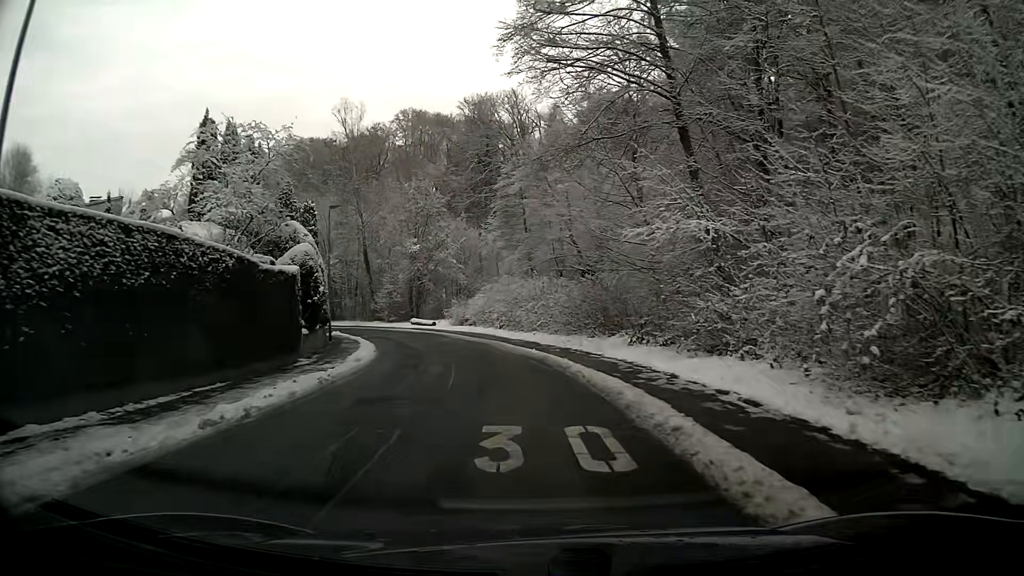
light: Day
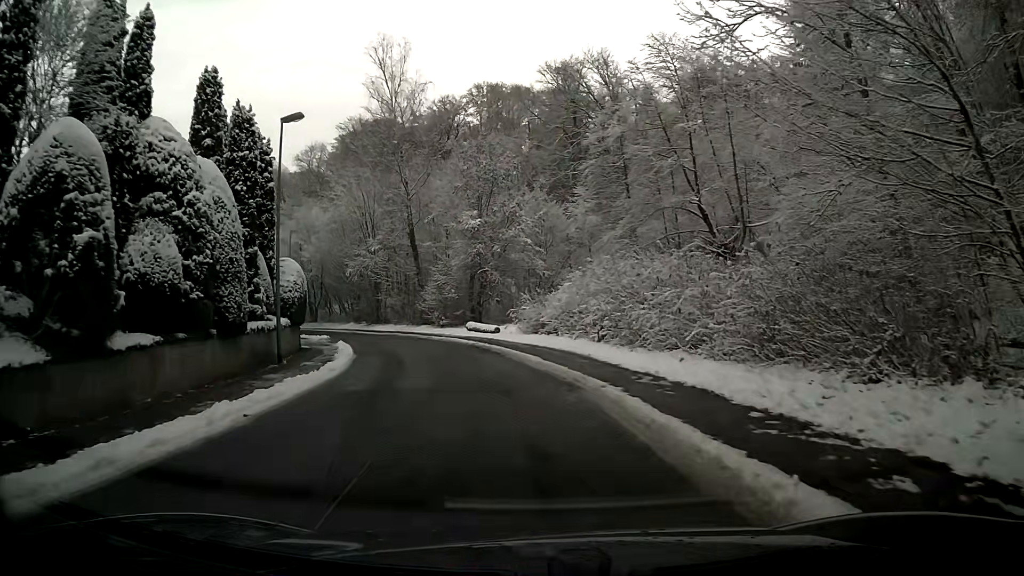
(-1.1, +19.4) m; -7°
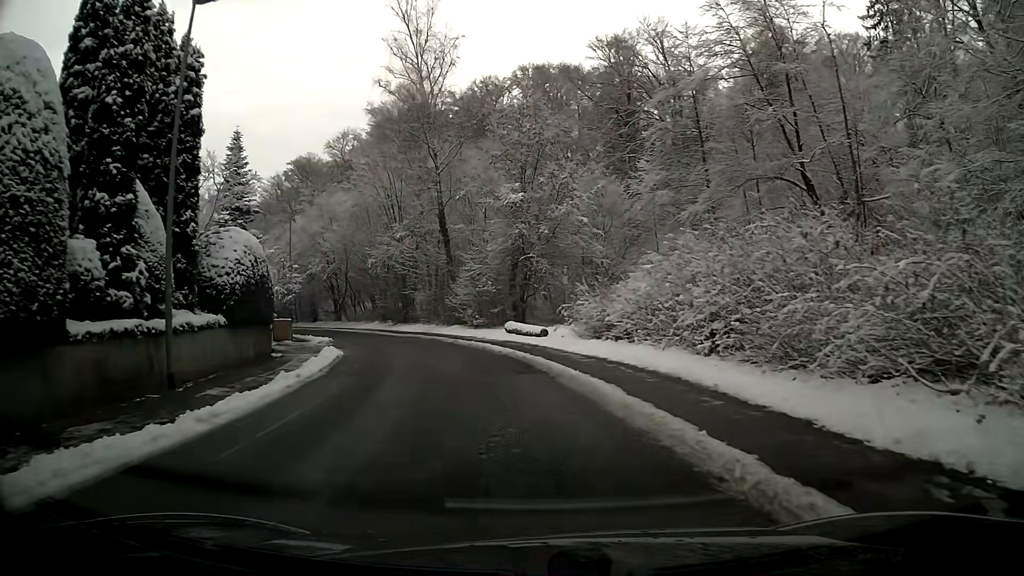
(-0.4, +9.7) m; -5°
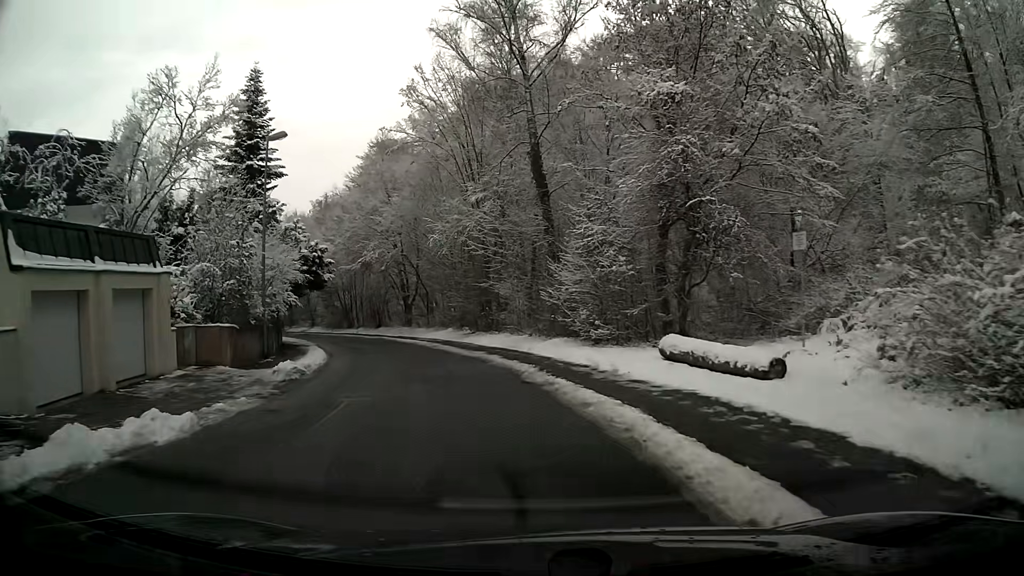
(-1.7, +18.9) m; -11°
